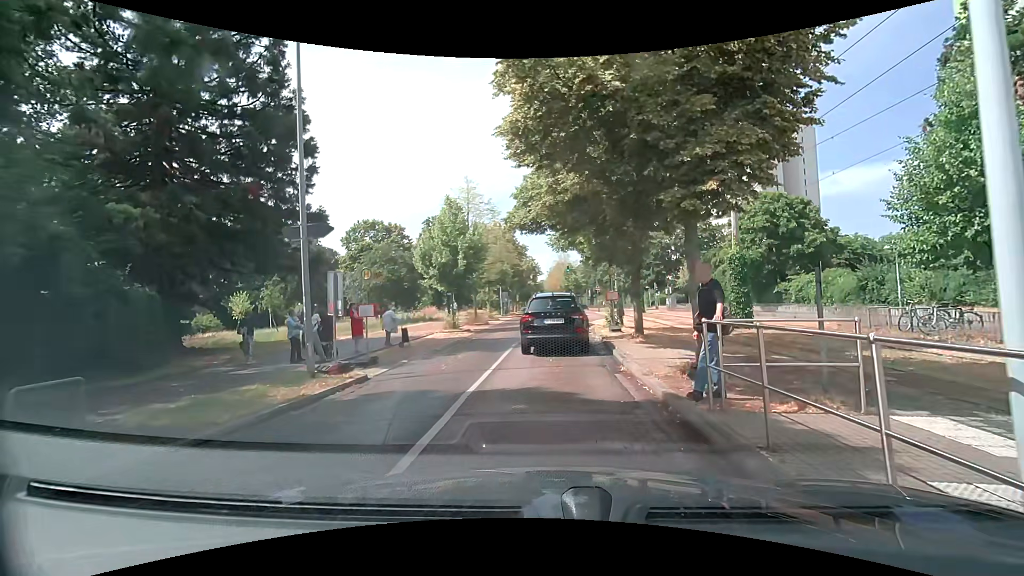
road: residential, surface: asphalt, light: Day
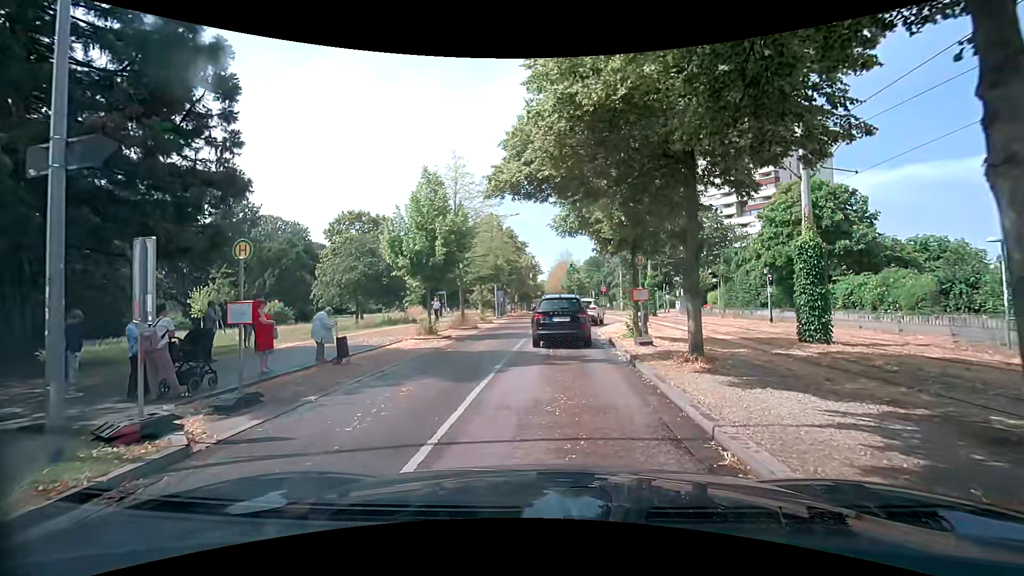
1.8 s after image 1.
(0.0, +5.8) m; 0°
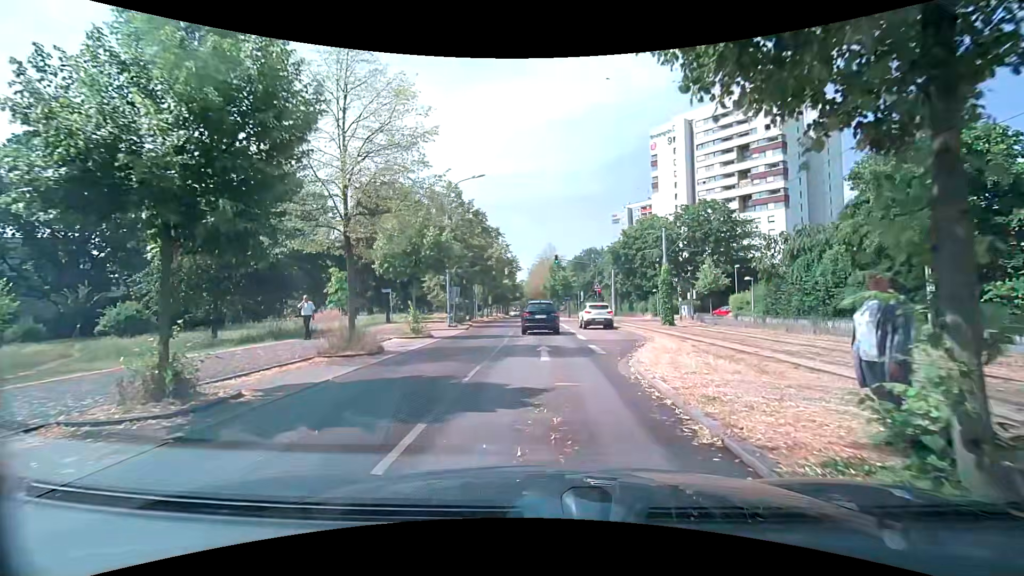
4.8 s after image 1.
(0.0, +14.3) m; +1°
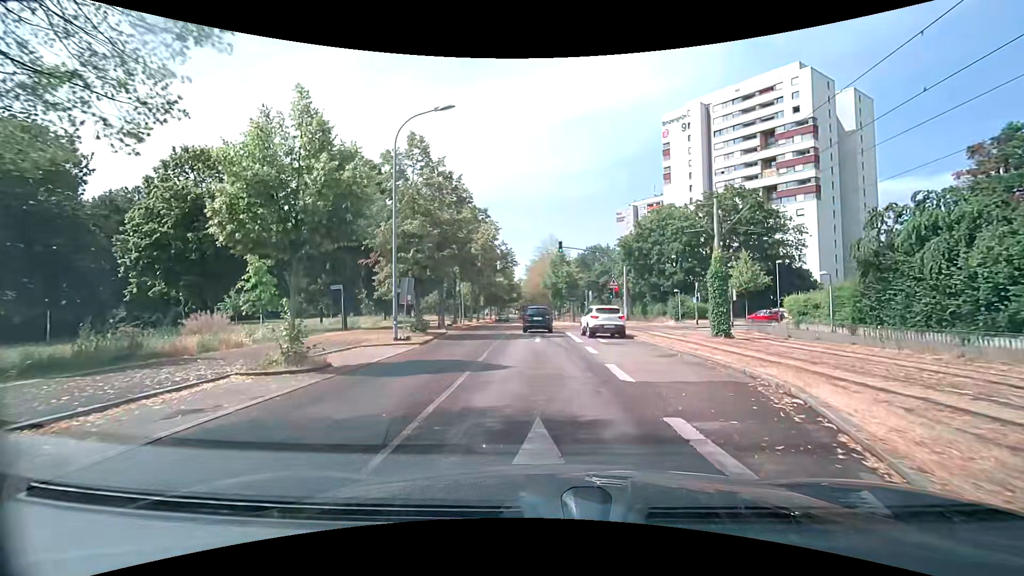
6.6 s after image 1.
(+0.1, +10.9) m; 0°
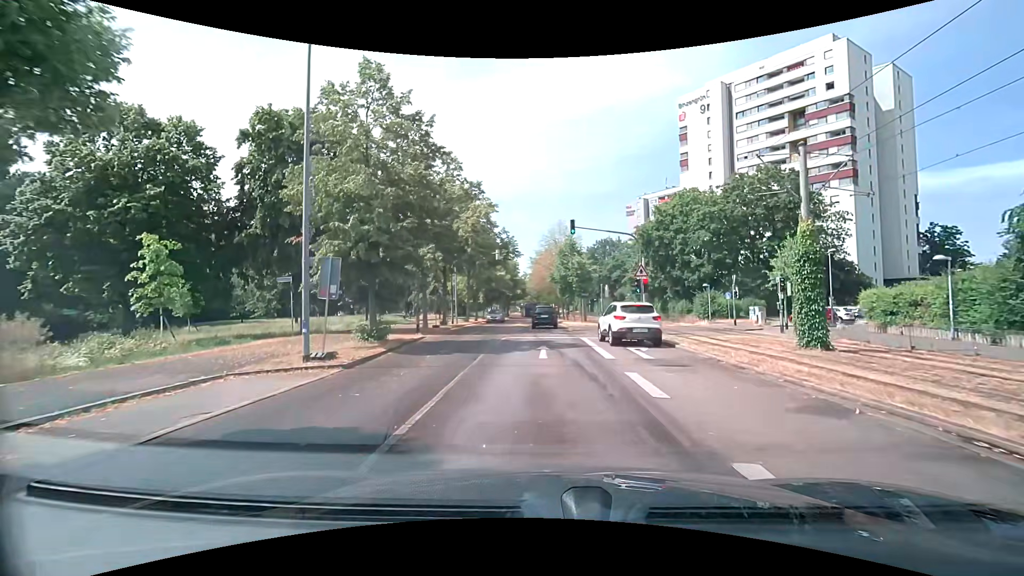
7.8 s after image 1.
(+0.1, +7.8) m; +1°
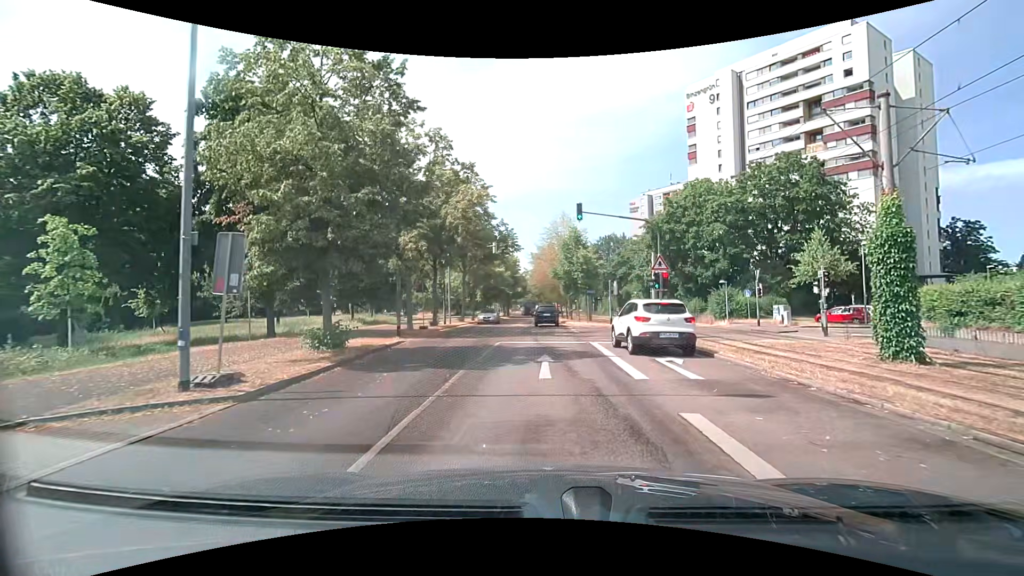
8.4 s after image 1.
(0.0, +4.0) m; -1°
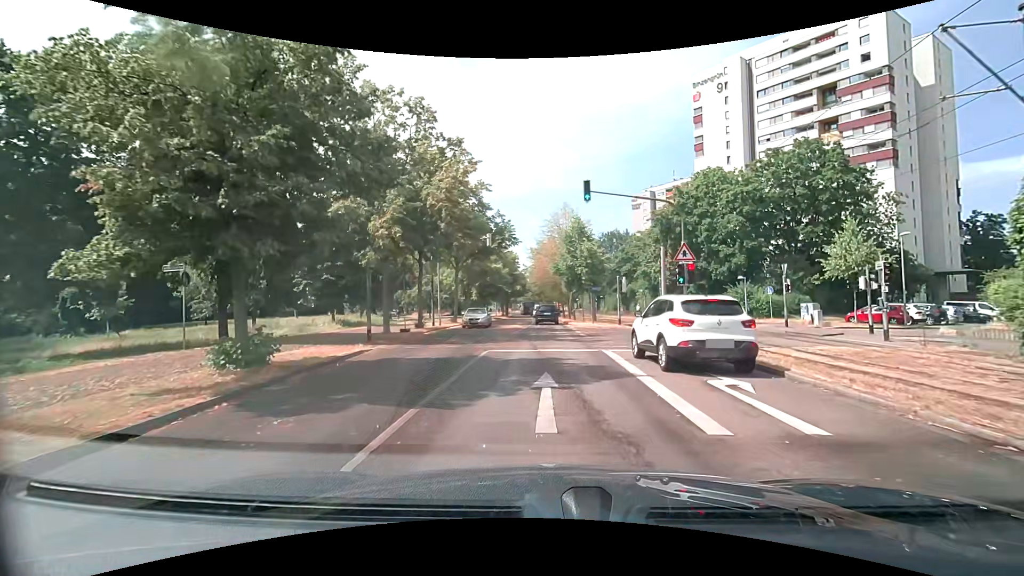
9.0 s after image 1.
(0.0, +4.1) m; 0°
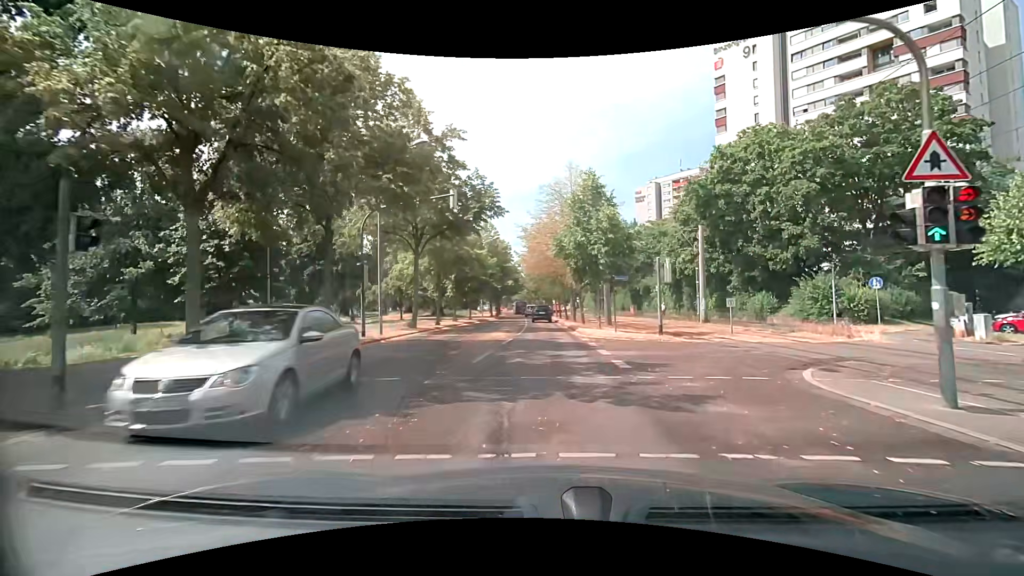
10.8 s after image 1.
(0.0, +12.7) m; -1°
(0, +10) (0, +20) (+1, +30) (+1, +40) (0, +50) (0, +60) (0, +70) (-2, +80) (-3, +90) (-3, +100) m
